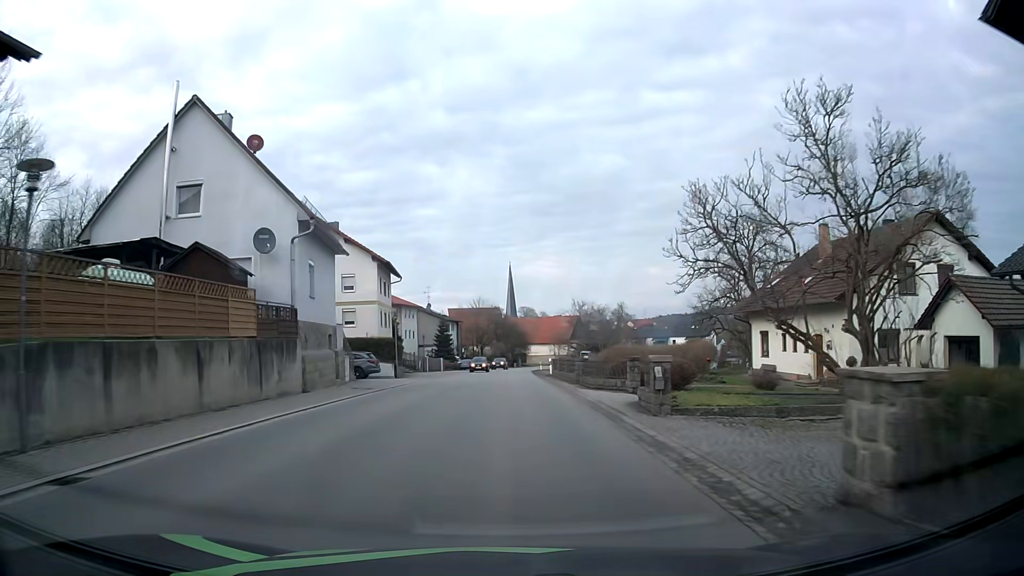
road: tertiary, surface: asphalt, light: Day
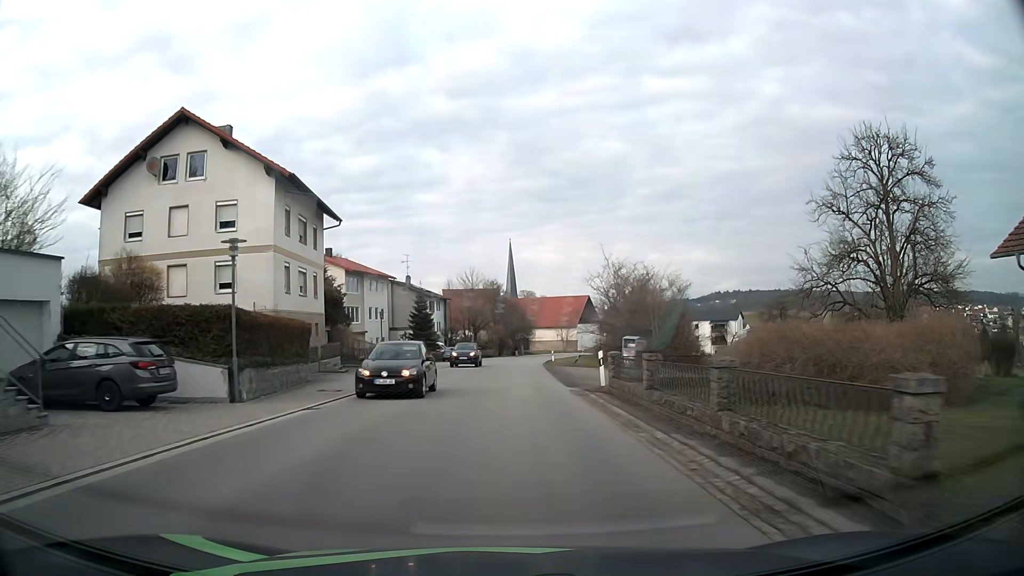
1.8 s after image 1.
(0.0, +23.9) m; 0°
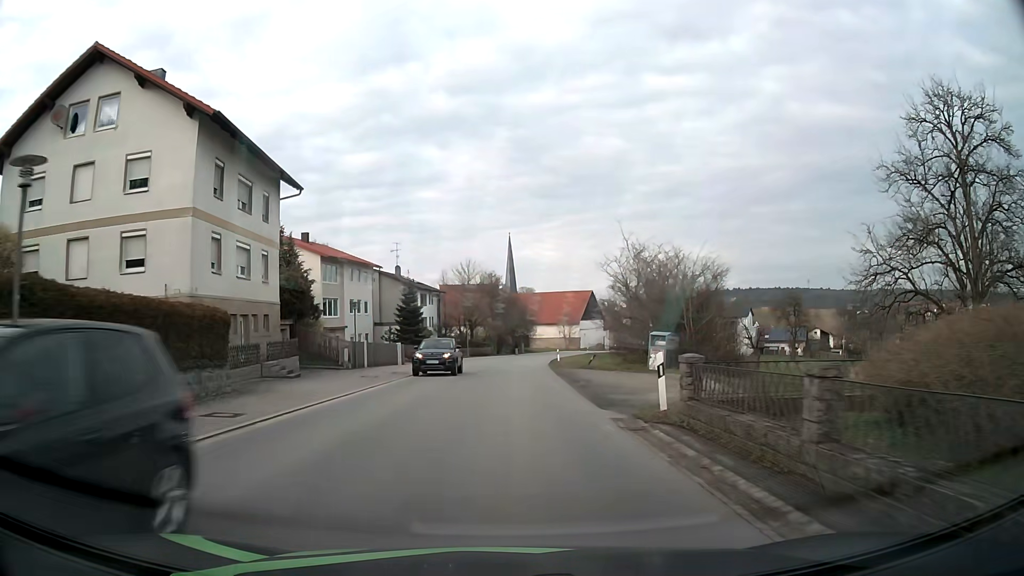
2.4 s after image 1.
(0.0, +8.0) m; 0°
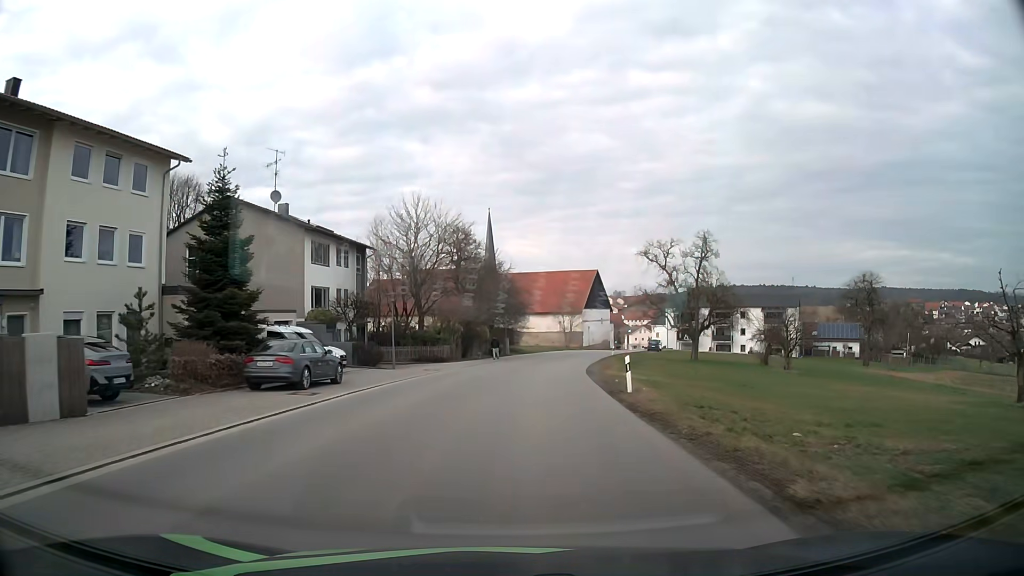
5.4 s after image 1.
(+0.5, +39.1) m; +2°
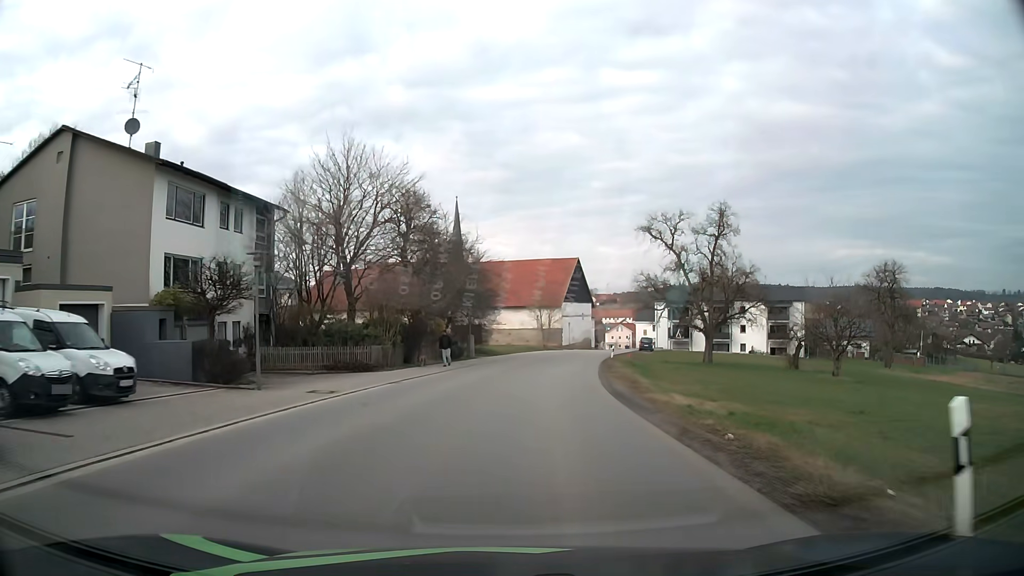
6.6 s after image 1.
(+0.3, +15.4) m; +3°
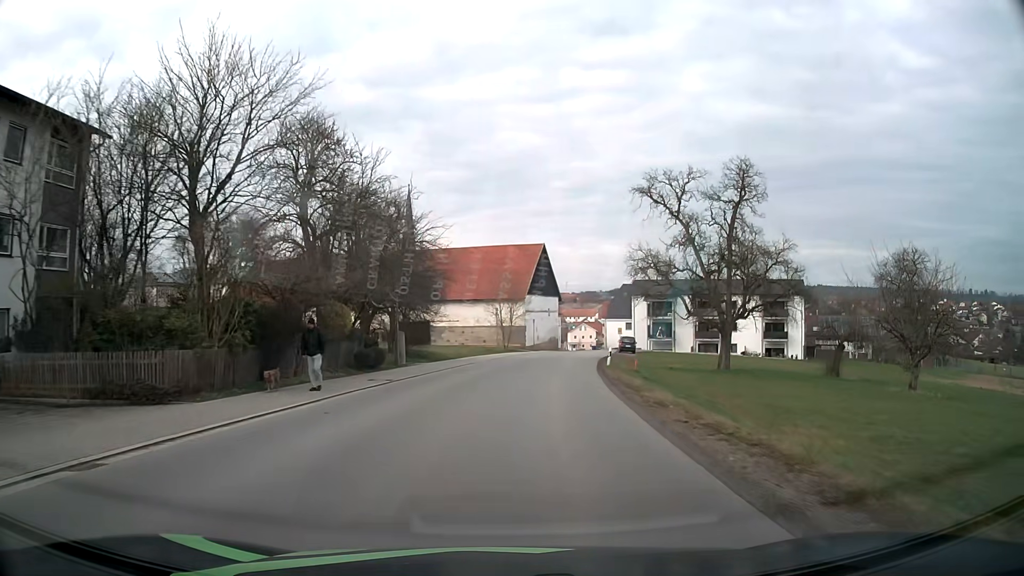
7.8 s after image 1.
(+0.4, +15.2) m; +3°
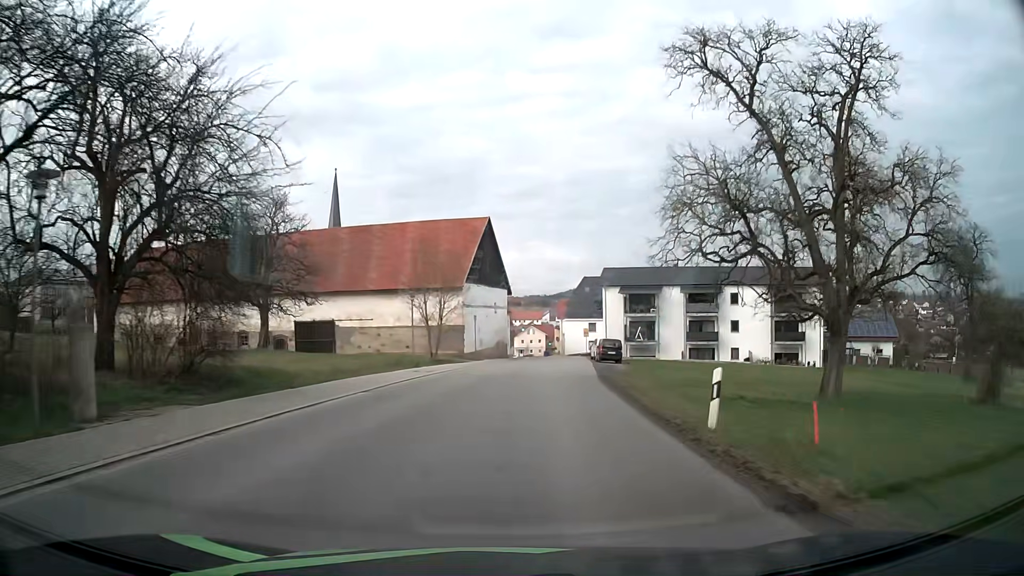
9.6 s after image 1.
(+1.0, +22.3) m; +5°
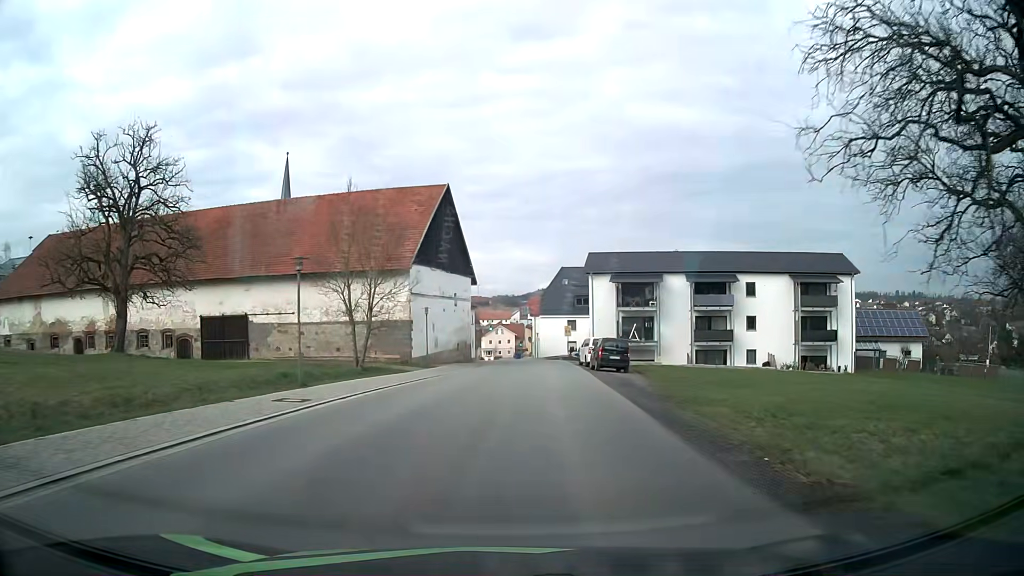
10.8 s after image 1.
(+0.3, +14.5) m; +3°
(0, +10) (0, +20) (+1, +30) (+2, +40) (+2, +50) (+2, +60) (+2, +70) (+2, +80) (+1, +90) (0, +100) m
